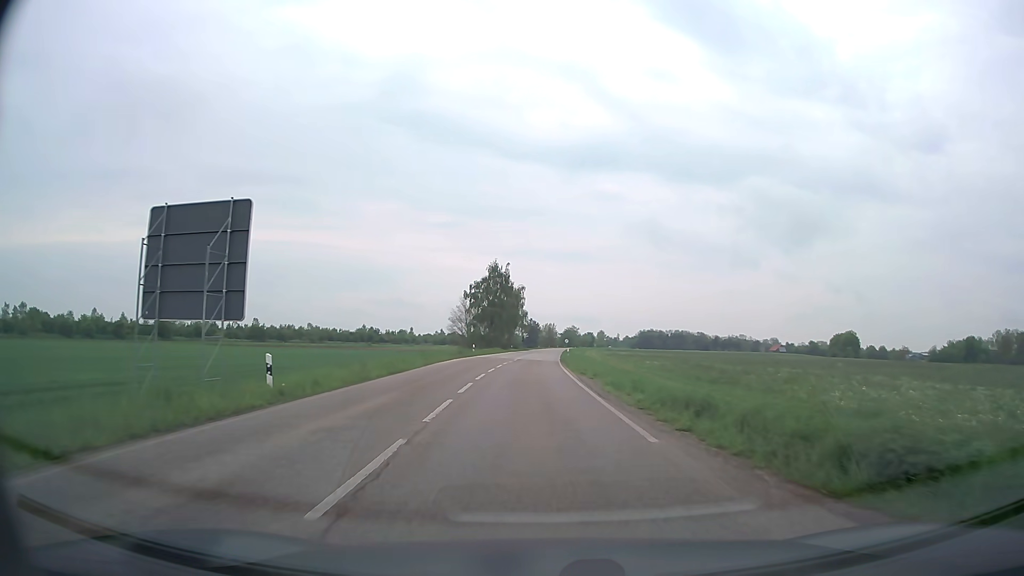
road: secondary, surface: asphalt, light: Day
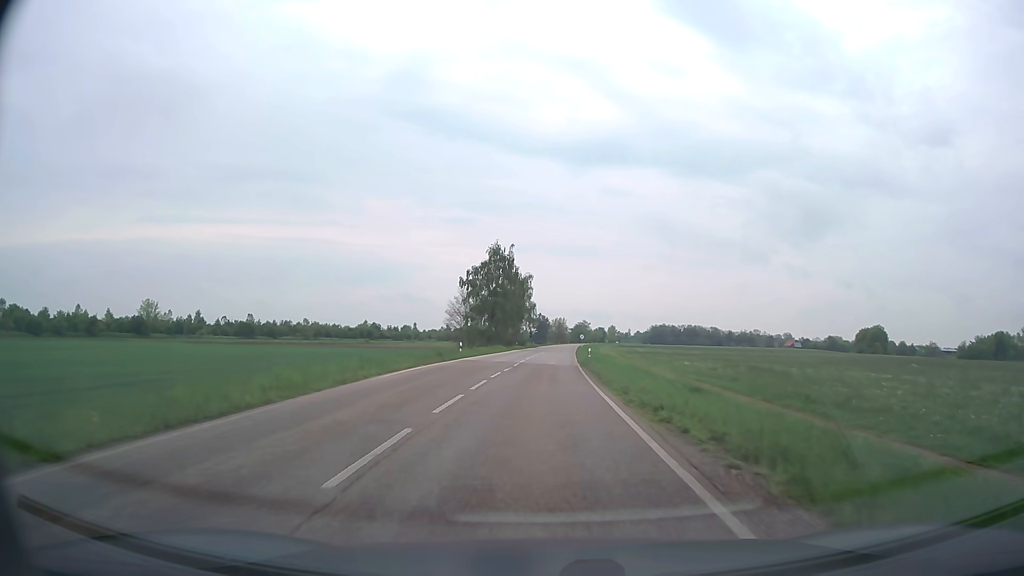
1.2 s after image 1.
(-0.2, +16.9) m; -1°
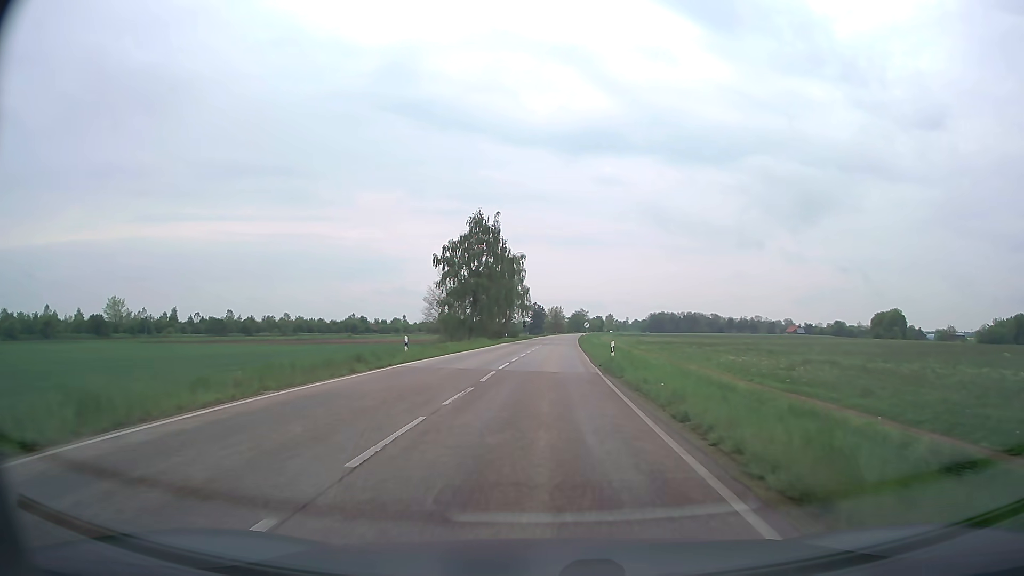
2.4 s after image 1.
(+0.1, +17.5) m; +1°
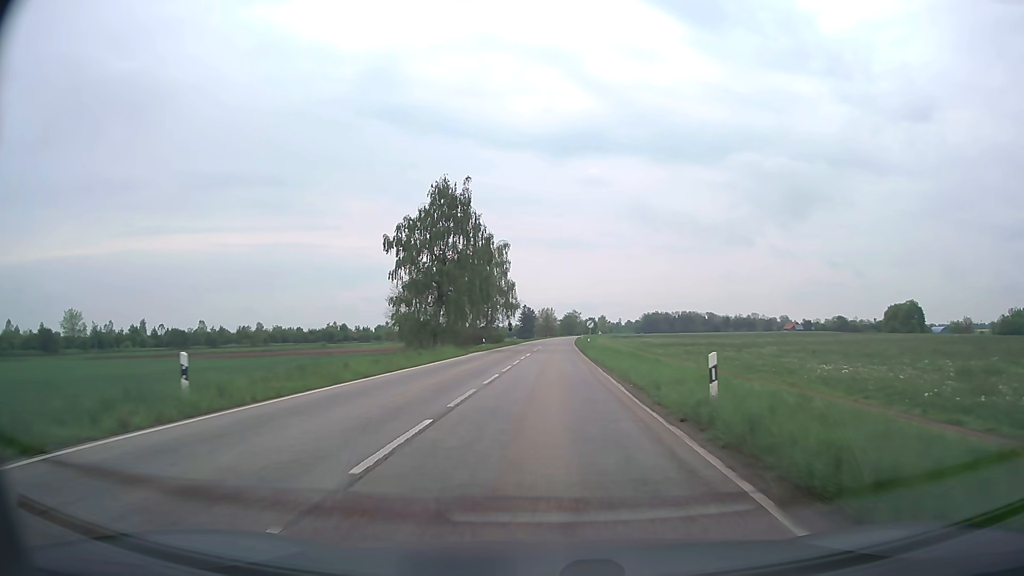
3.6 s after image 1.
(+0.1, +18.2) m; +1°
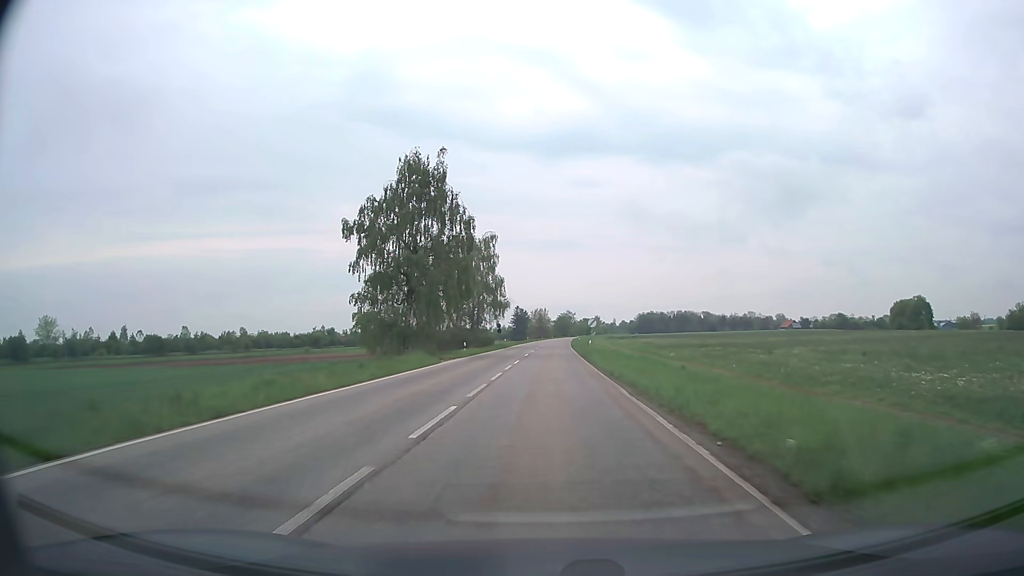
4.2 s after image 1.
(0.0, +9.4) m; 0°
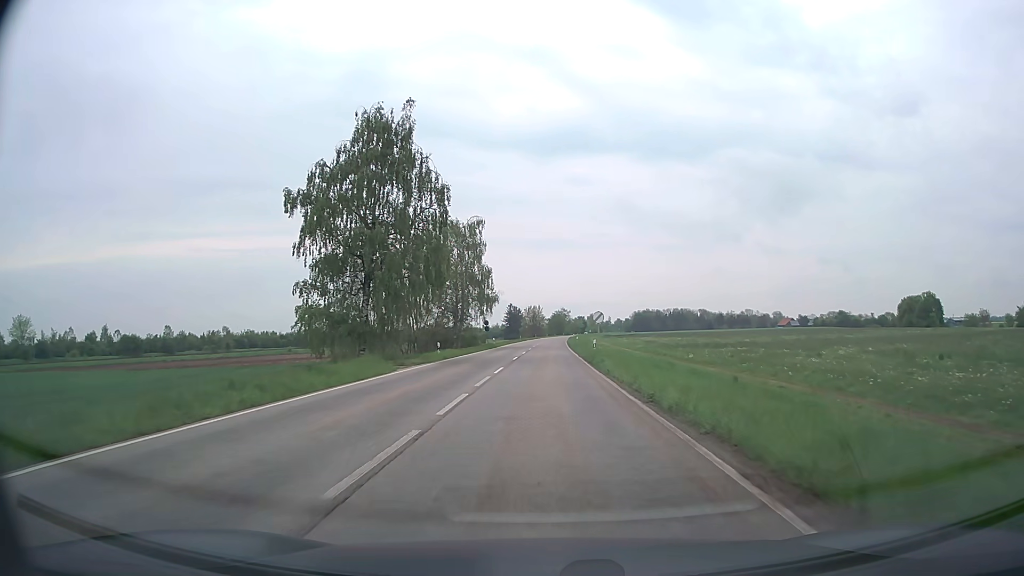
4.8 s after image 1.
(0.0, +9.6) m; 0°
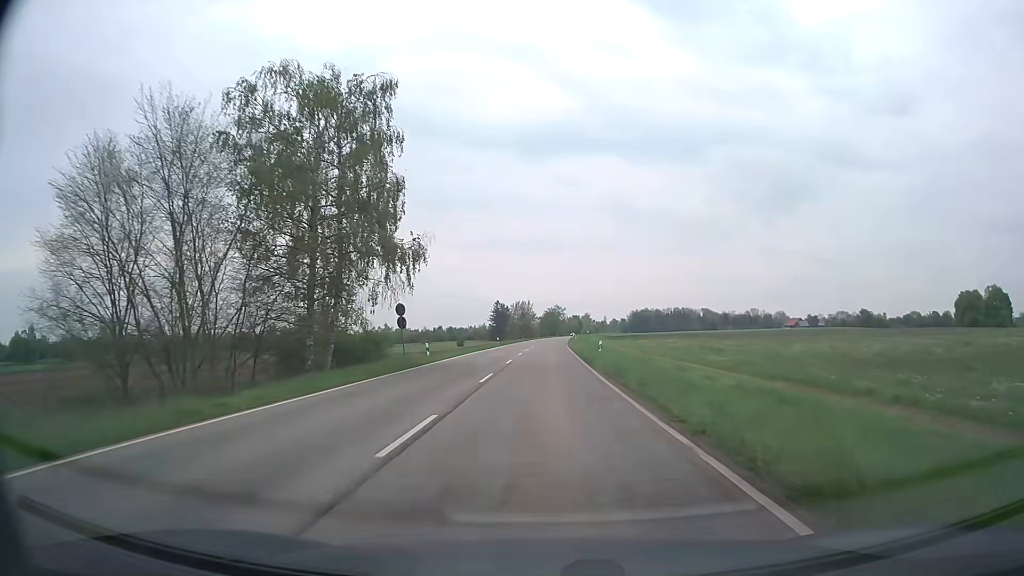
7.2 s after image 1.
(+0.2, +40.2) m; +1°
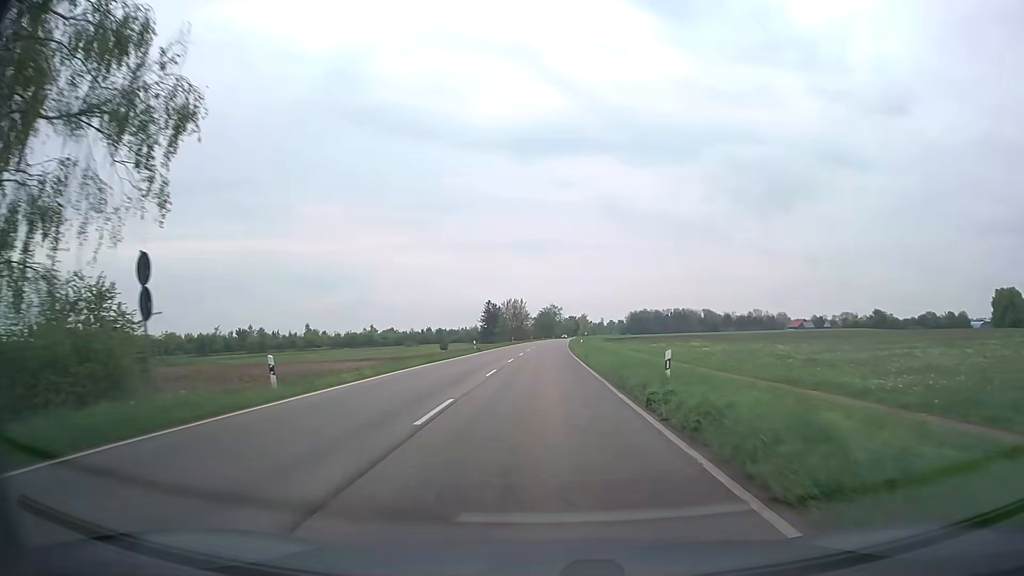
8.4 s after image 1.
(+0.1, +21.5) m; 0°
(0, +10) (0, +20) (0, +30) (0, +40) (0, +50) (+1, +60) (+1, +70) (+1, +80) (+1, +90) (+2, +100) m
